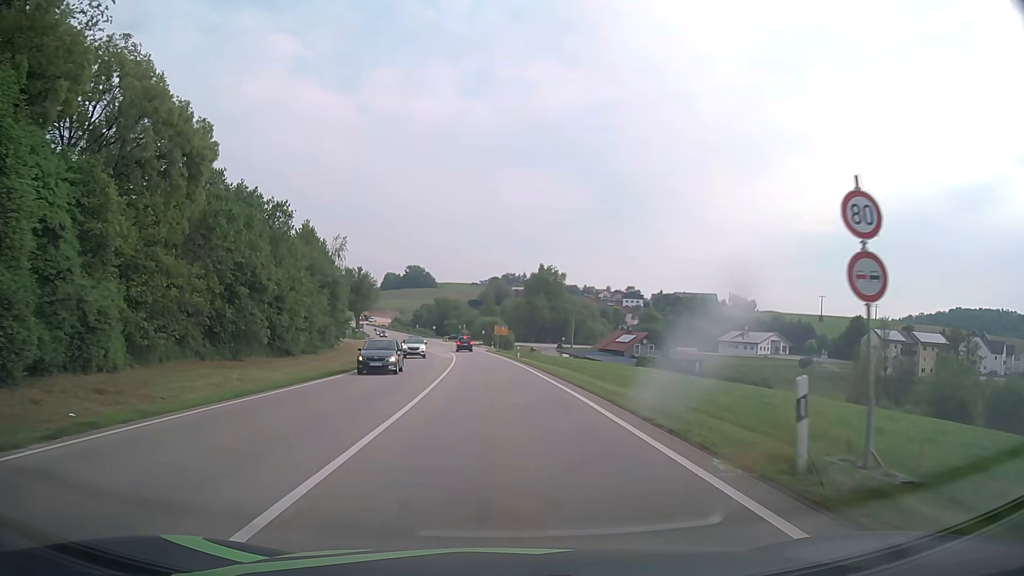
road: primary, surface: asphalt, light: Day
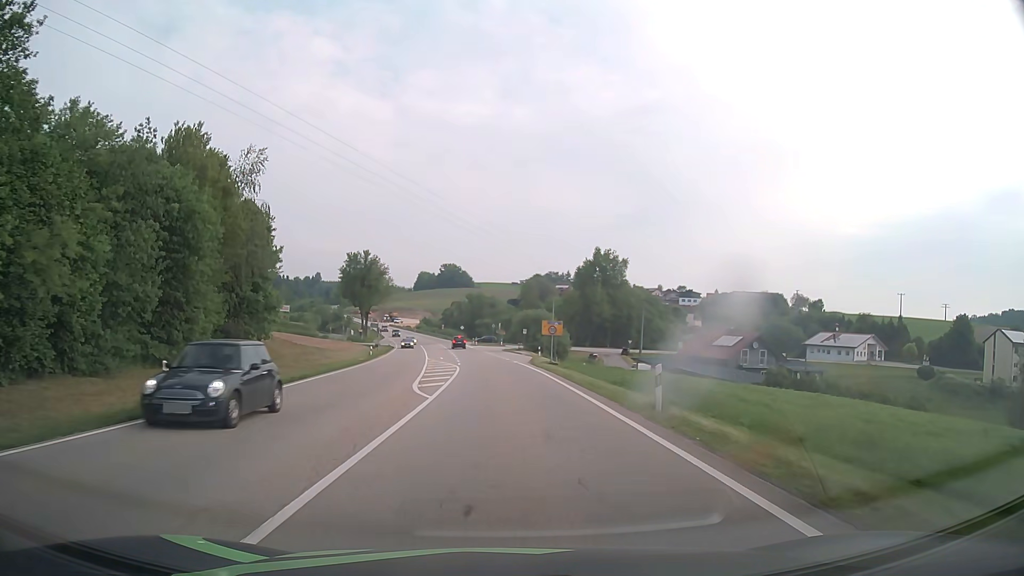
(-1.3, +38.6) m; -4°
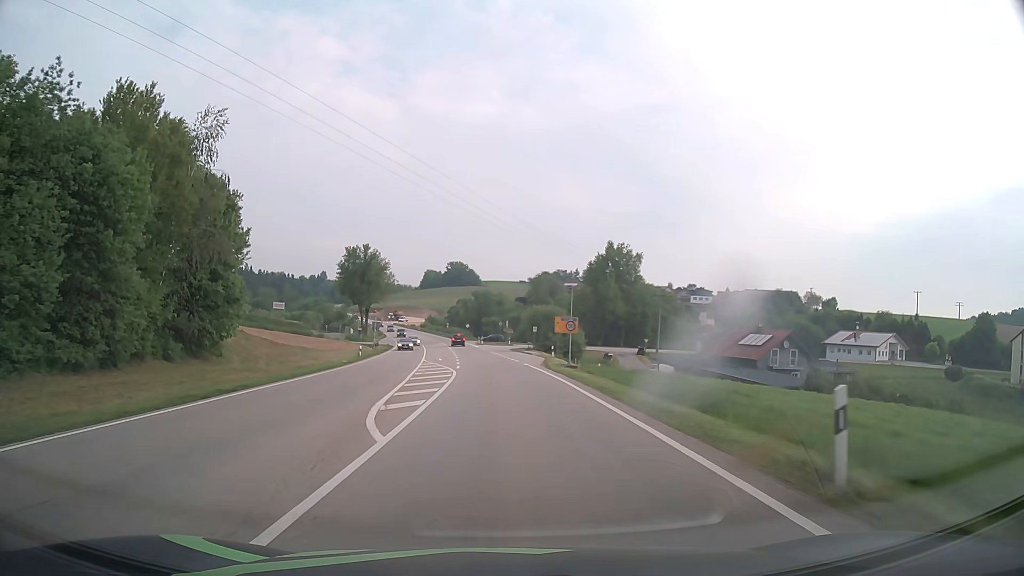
(0.0, +7.7) m; 0°
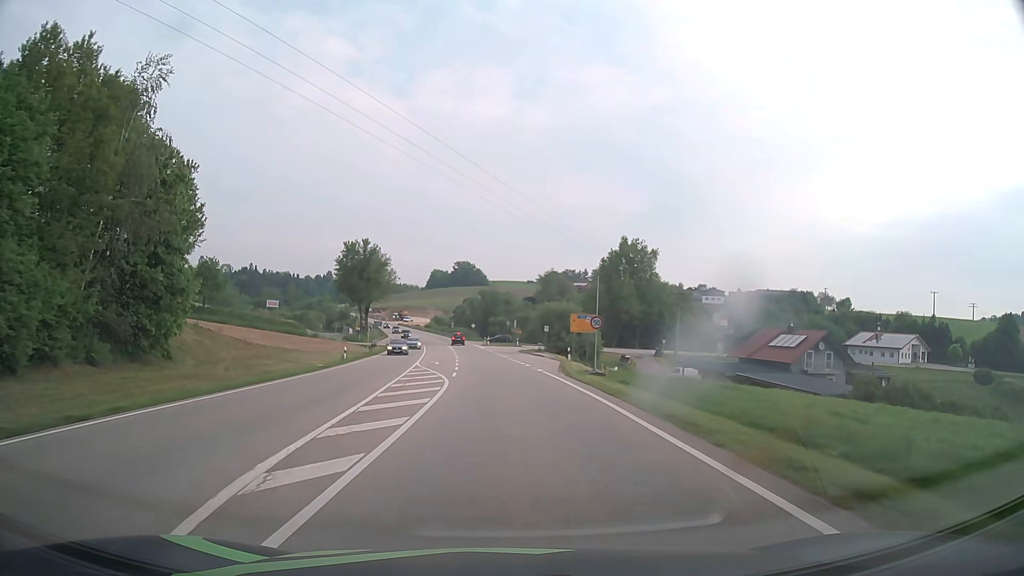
(-0.1, +7.7) m; -1°
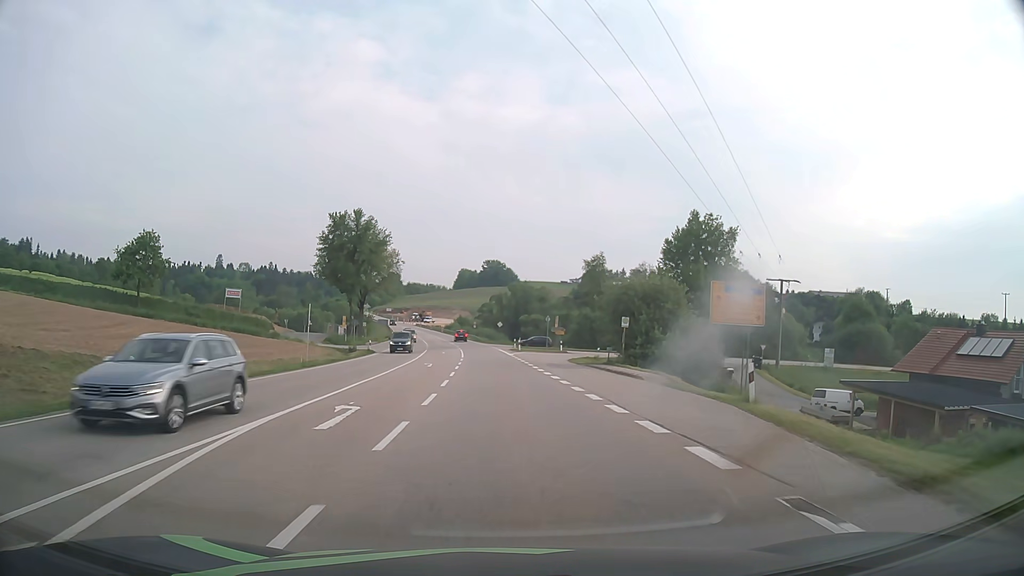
(-0.8, +30.6) m; -3°
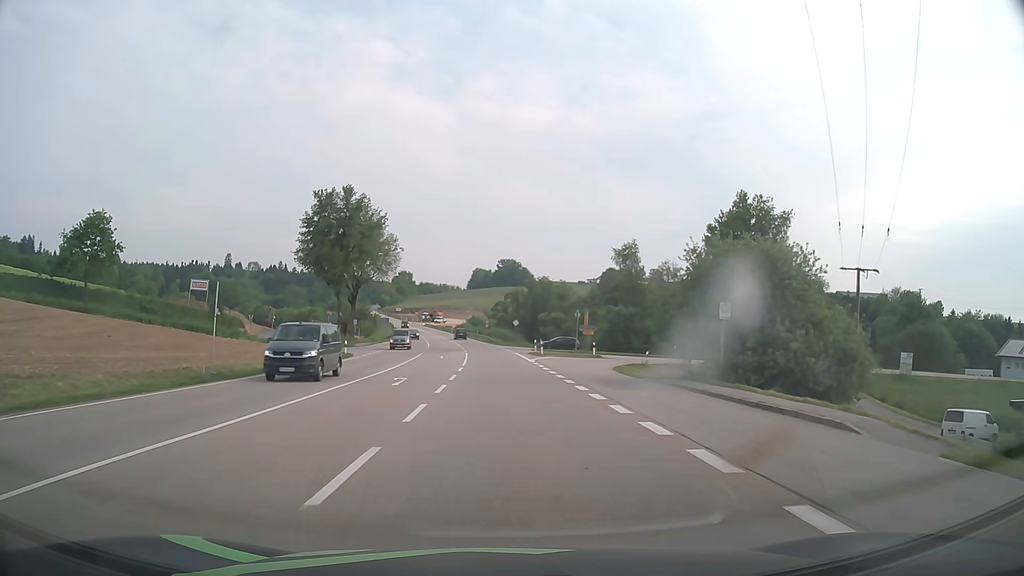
(-0.2, +15.2) m; -1°
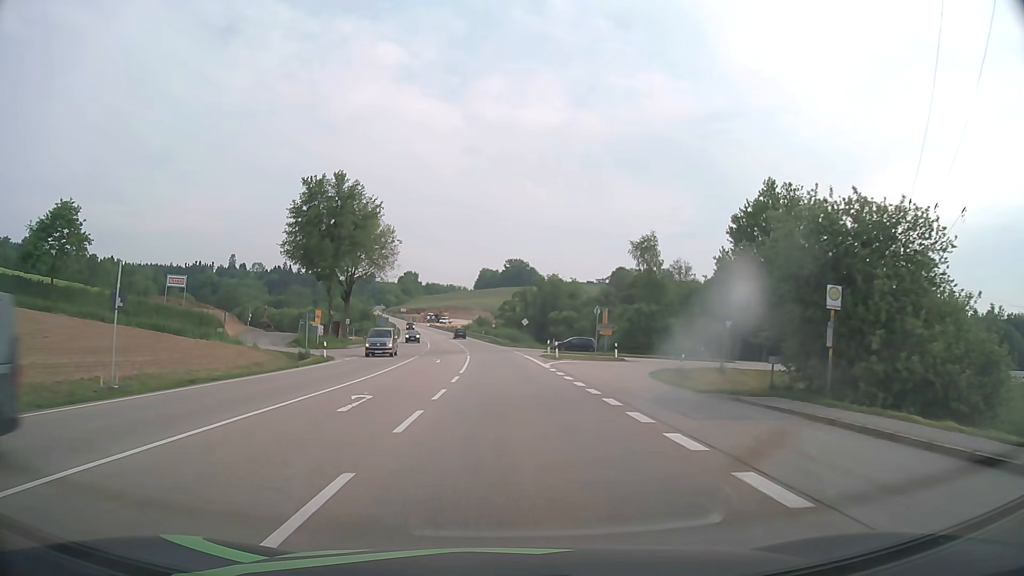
(0.0, +7.6) m; -1°
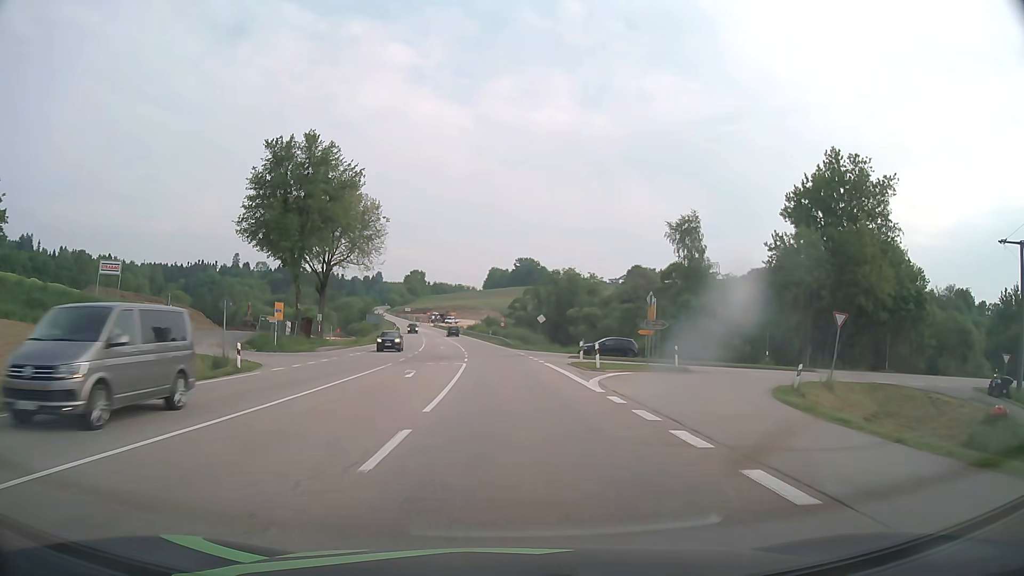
(-0.1, +14.9) m; -1°
